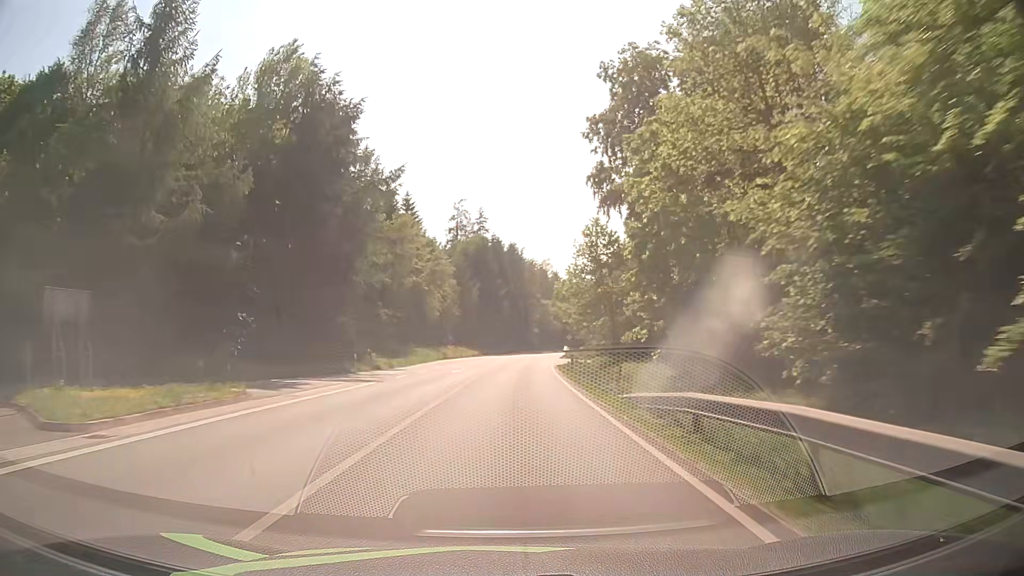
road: primary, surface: asphalt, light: Day
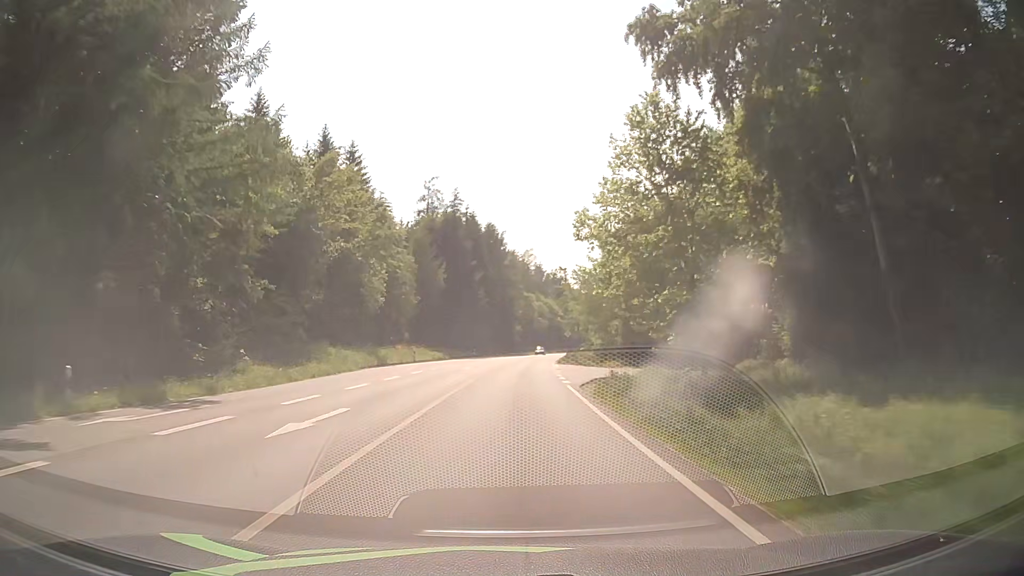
(+0.6, +25.6) m; +2°
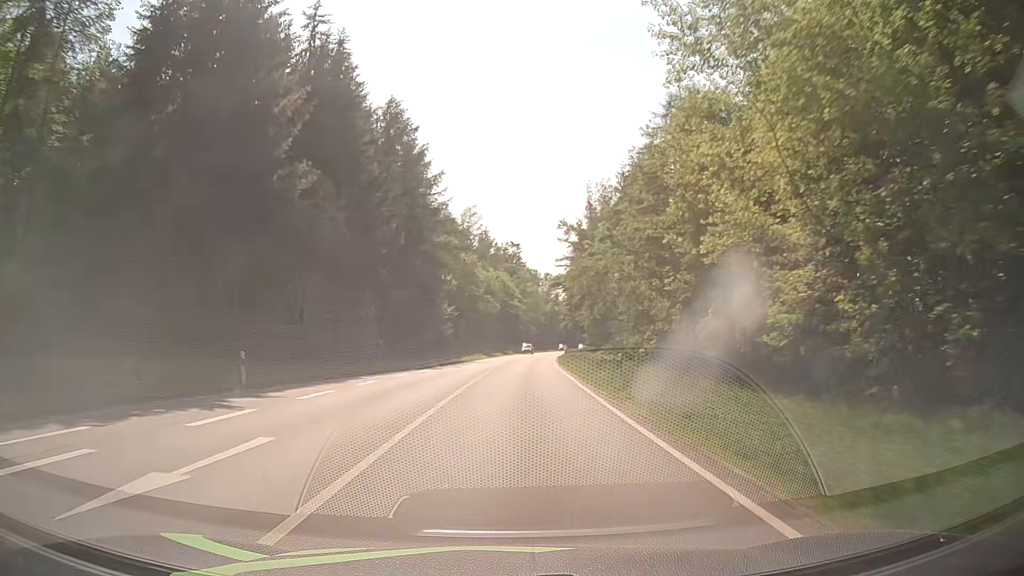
(+2.4, +64.5) m; +5°
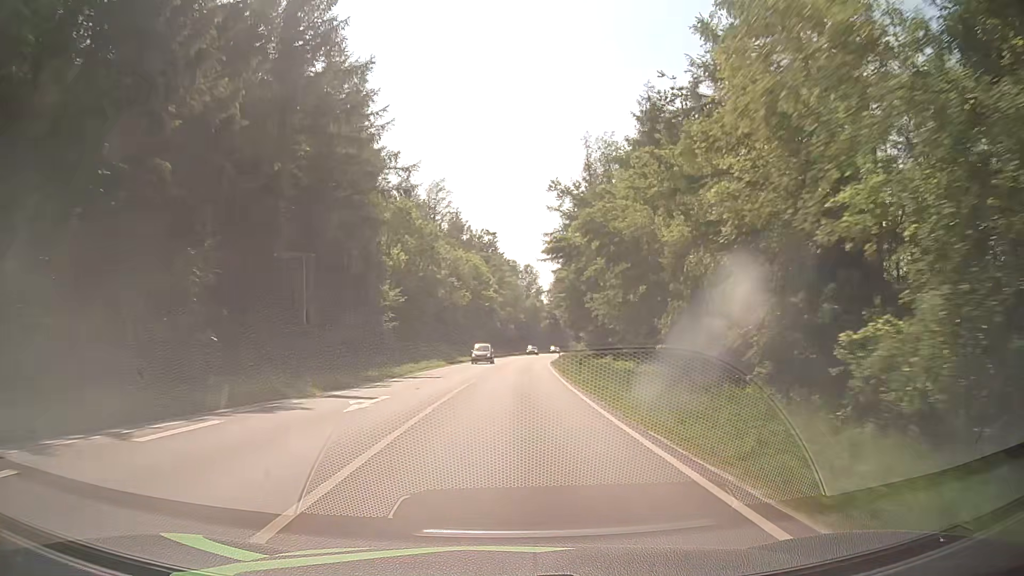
(+0.3, +25.3) m; +2°
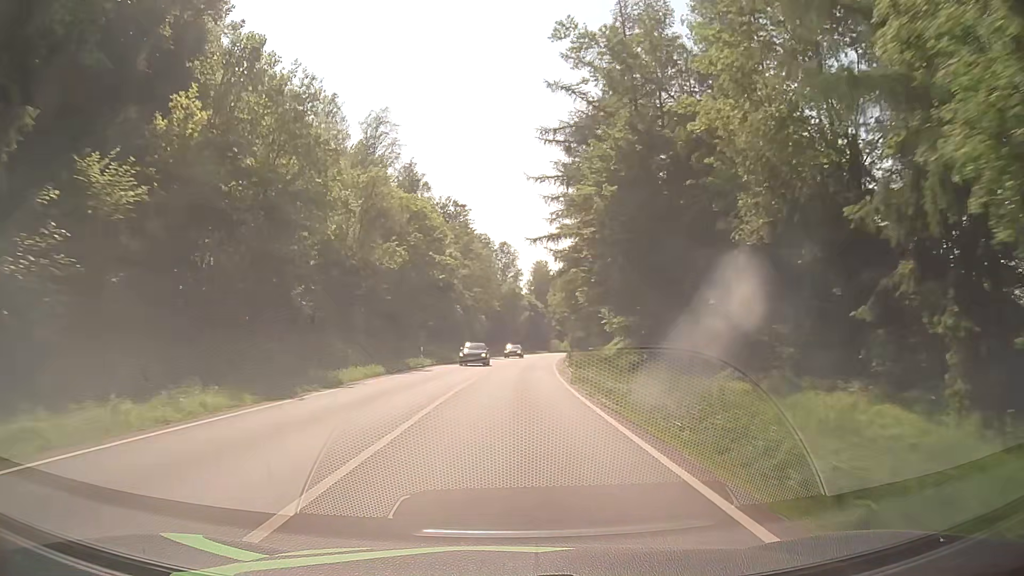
(+0.8, +38.1) m; +2°
